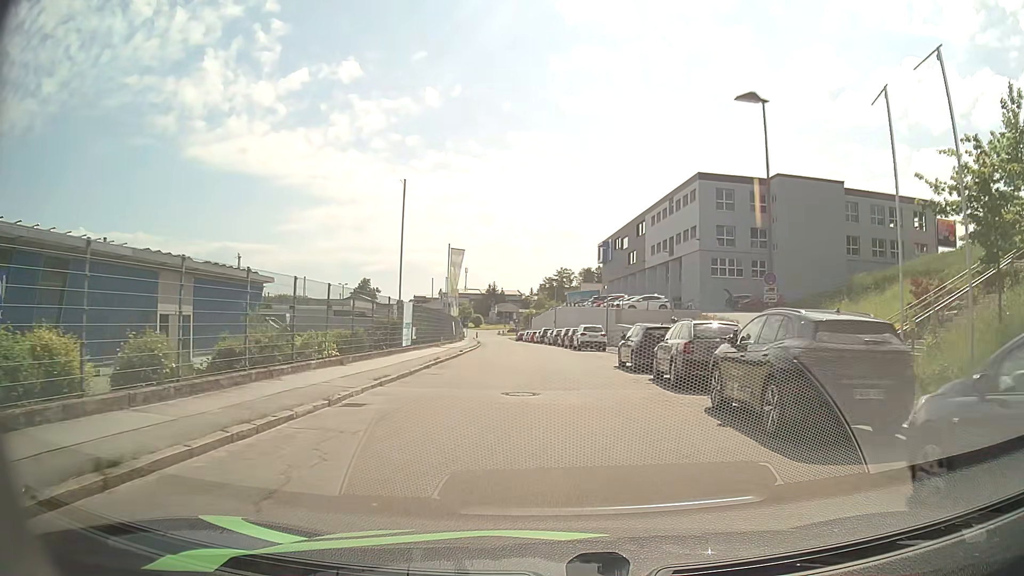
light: Day
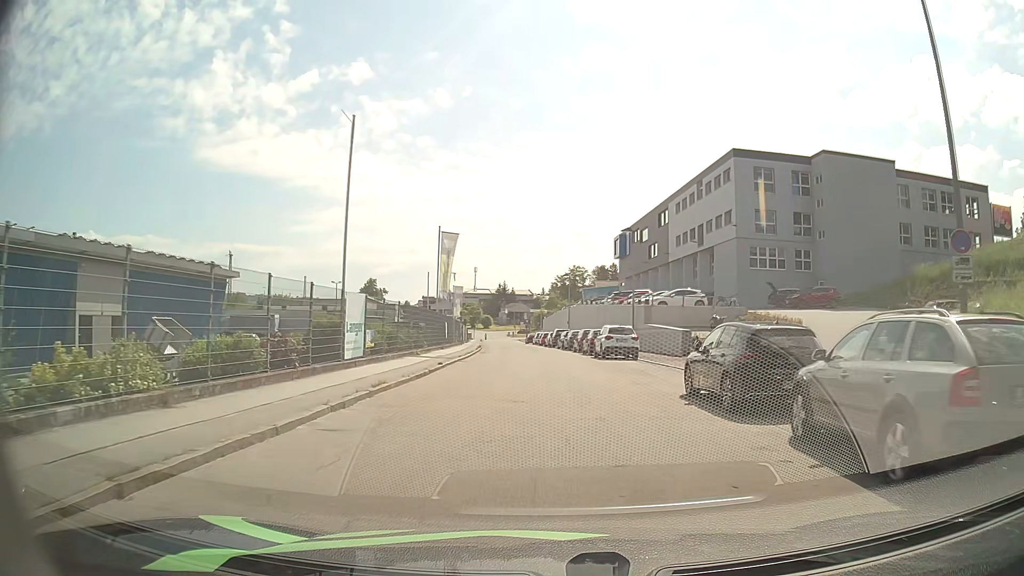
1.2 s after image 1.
(-0.1, +9.6) m; -1°
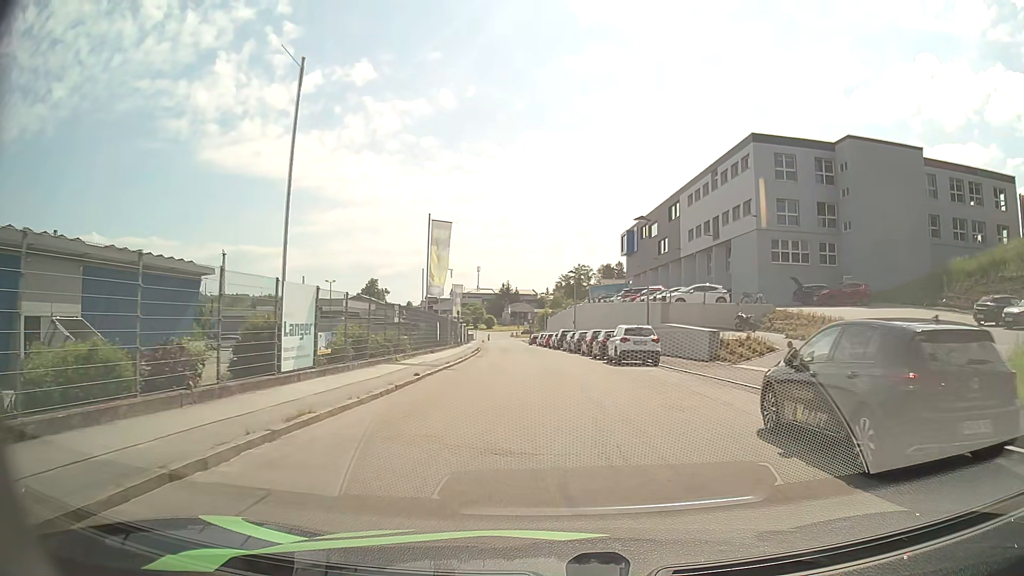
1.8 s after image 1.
(0.0, +4.8) m; +1°
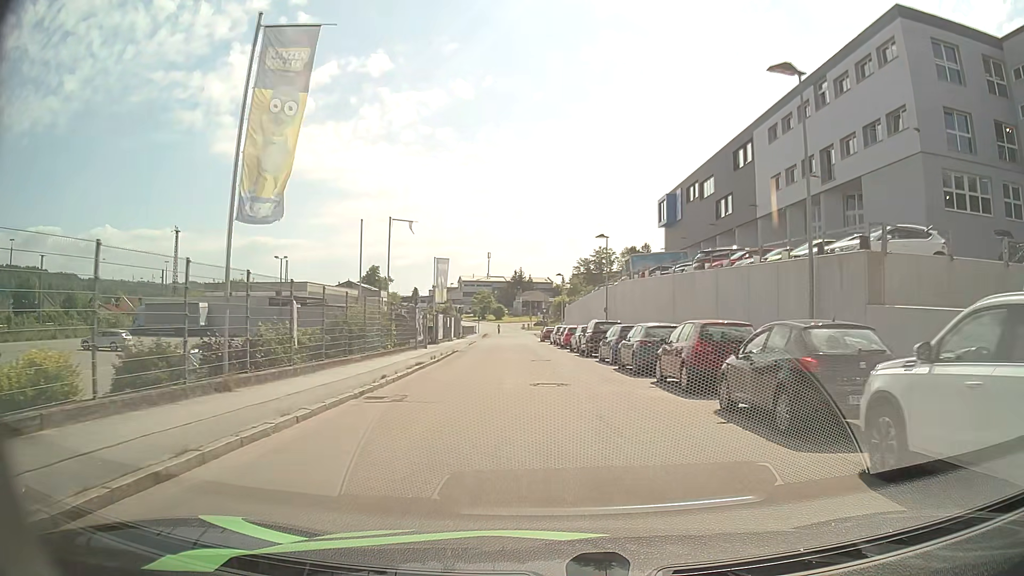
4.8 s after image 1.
(-0.5, +23.8) m; -2°
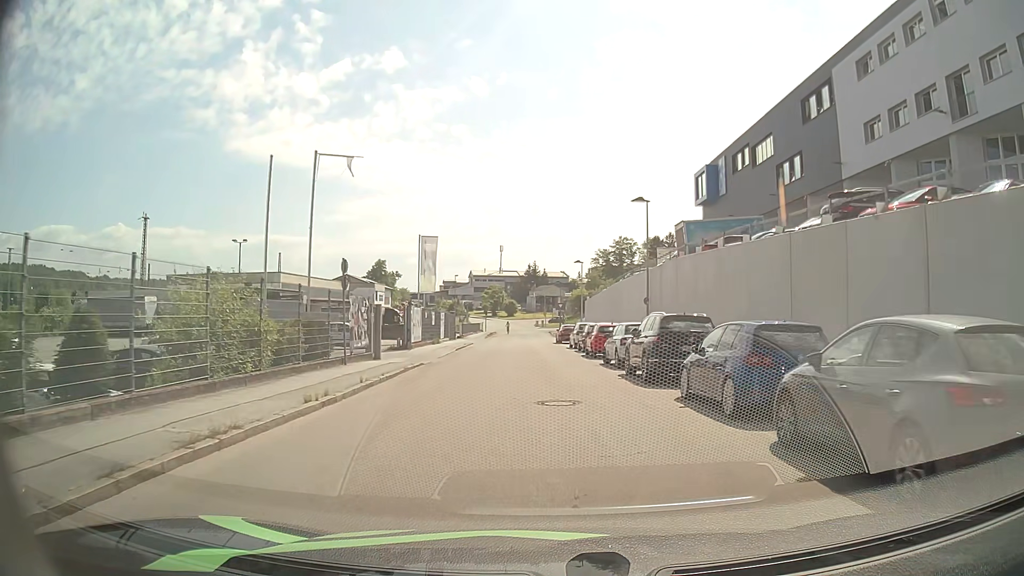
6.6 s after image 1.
(-0.2, +14.1) m; -2°
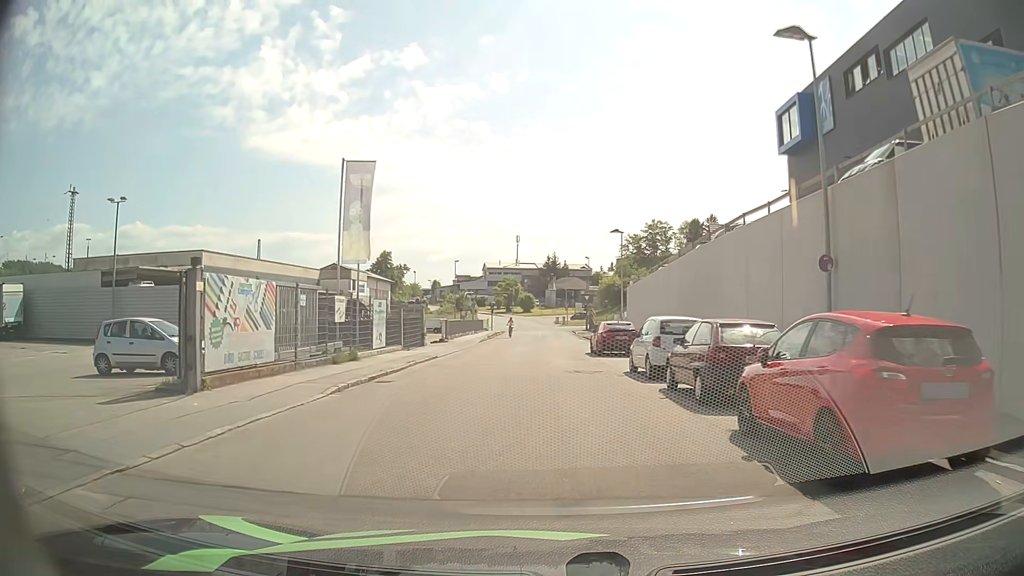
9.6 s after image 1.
(-0.2, +22.4) m; -1°
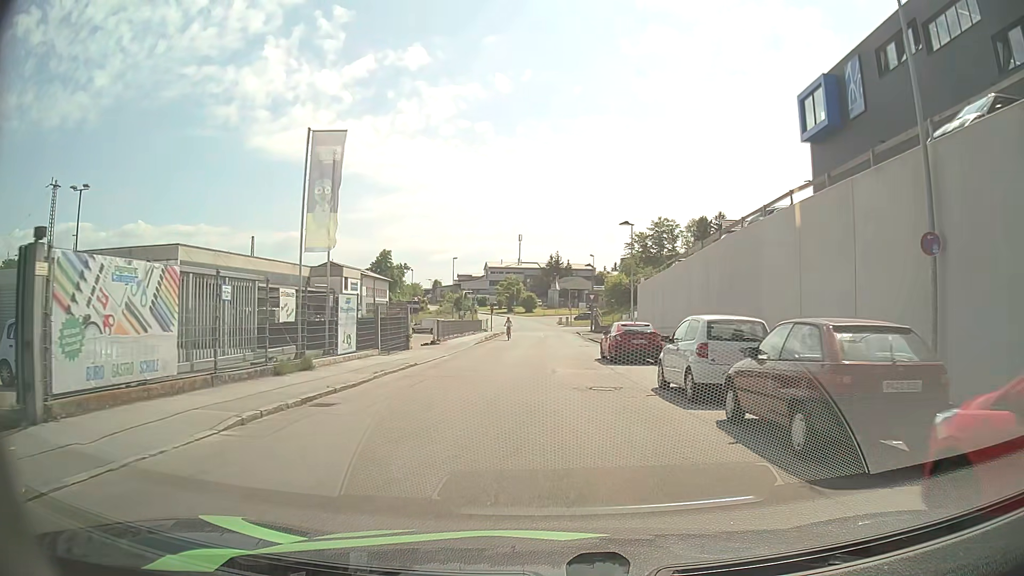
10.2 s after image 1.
(0.0, +4.5) m; 0°
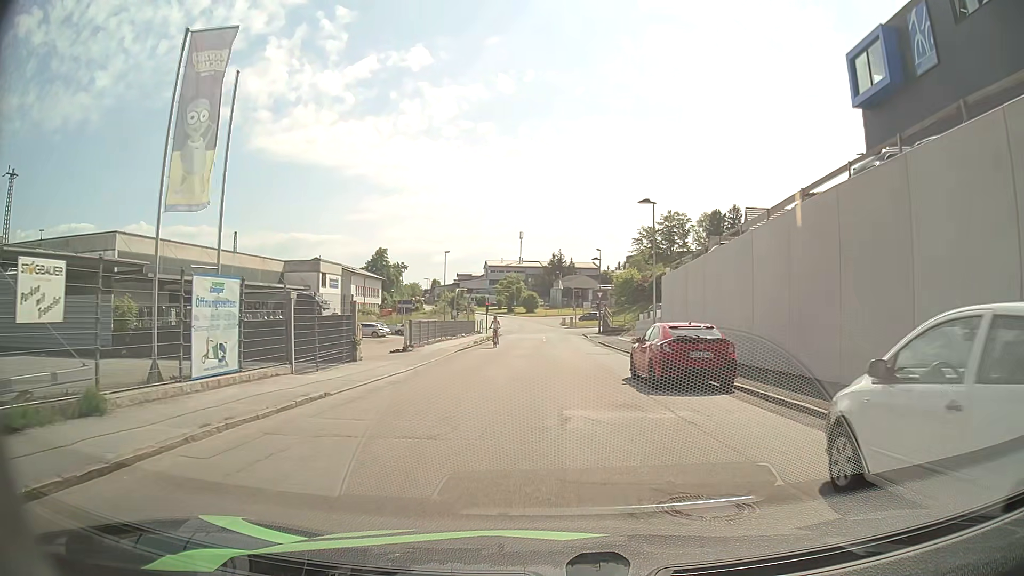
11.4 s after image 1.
(-0.1, +8.9) m; -1°
(0, +10) (0, +20) (+1, +30) (+1, +40) (+1, +50) (+1, +60) (+1, +70) (-2, +79) (-9, +87) (-18, +90) m
